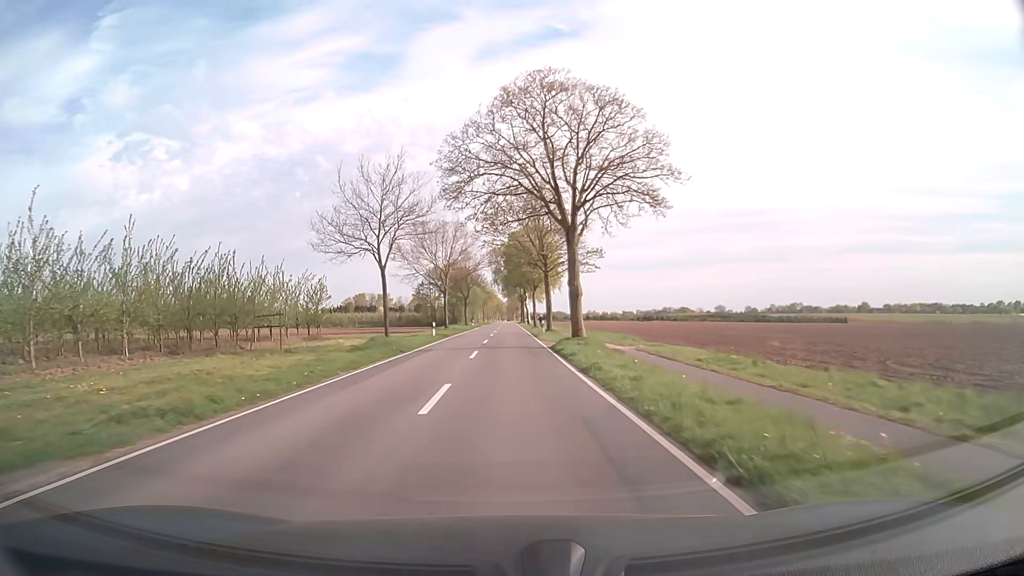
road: secondary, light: Day
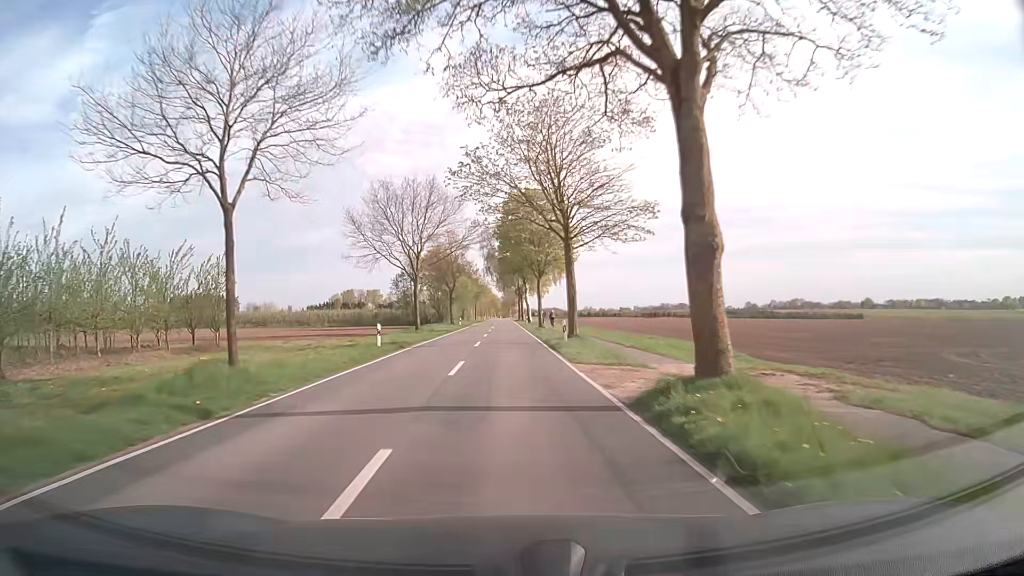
(+0.1, +19.1) m; 0°
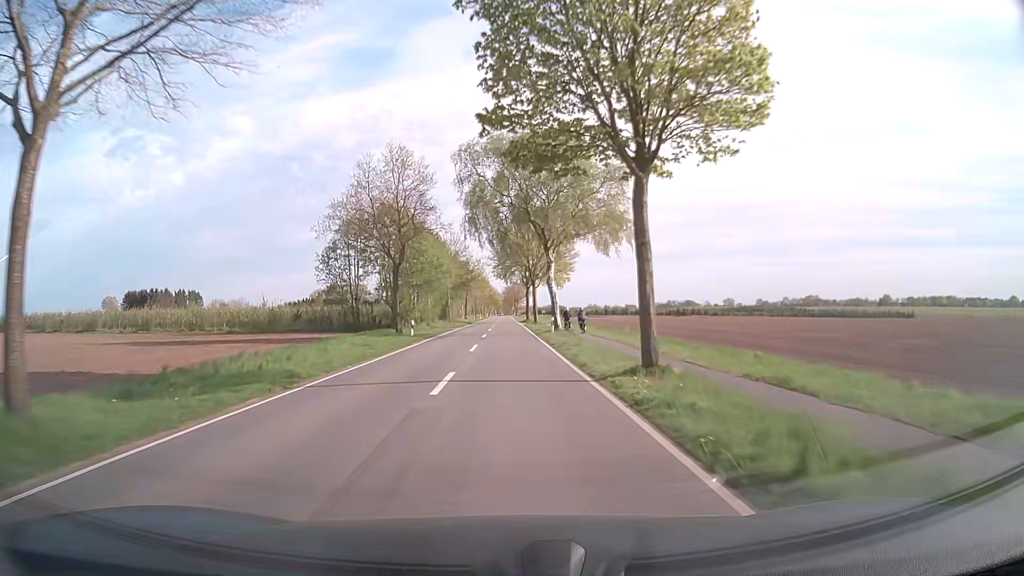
(+0.1, +40.2) m; 0°
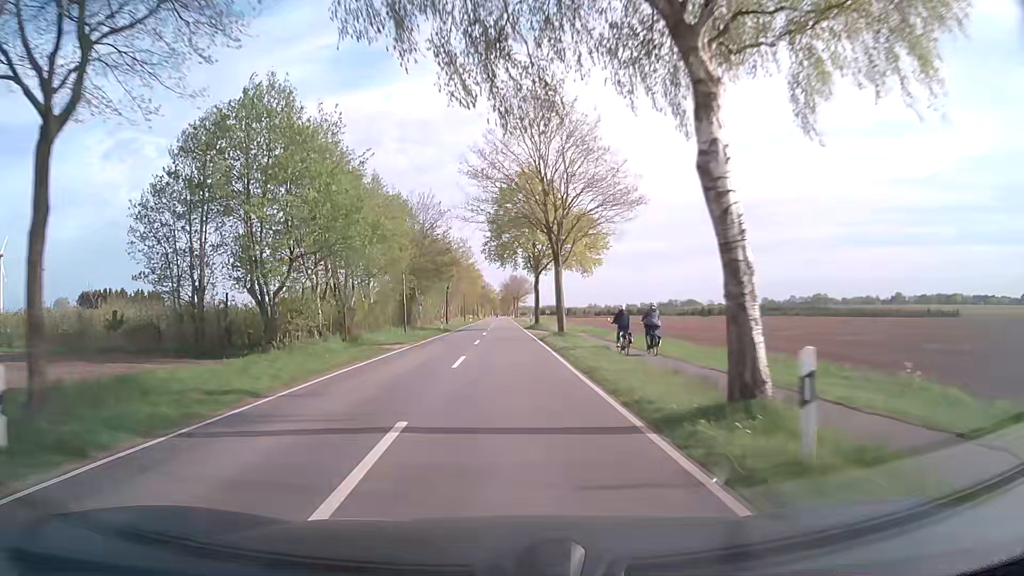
(0.0, +31.1) m; 0°
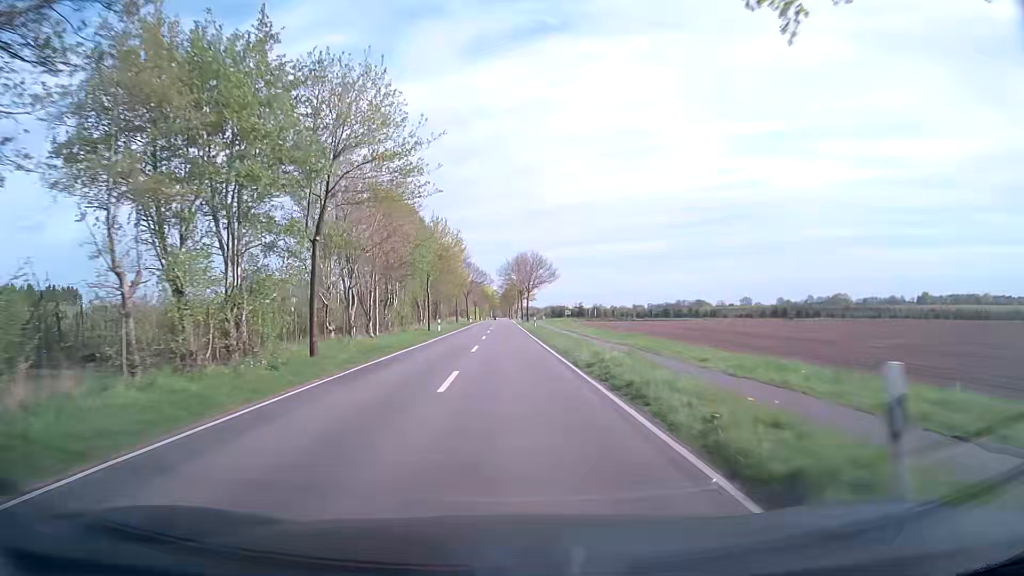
(-0.4, +53.5) m; 0°
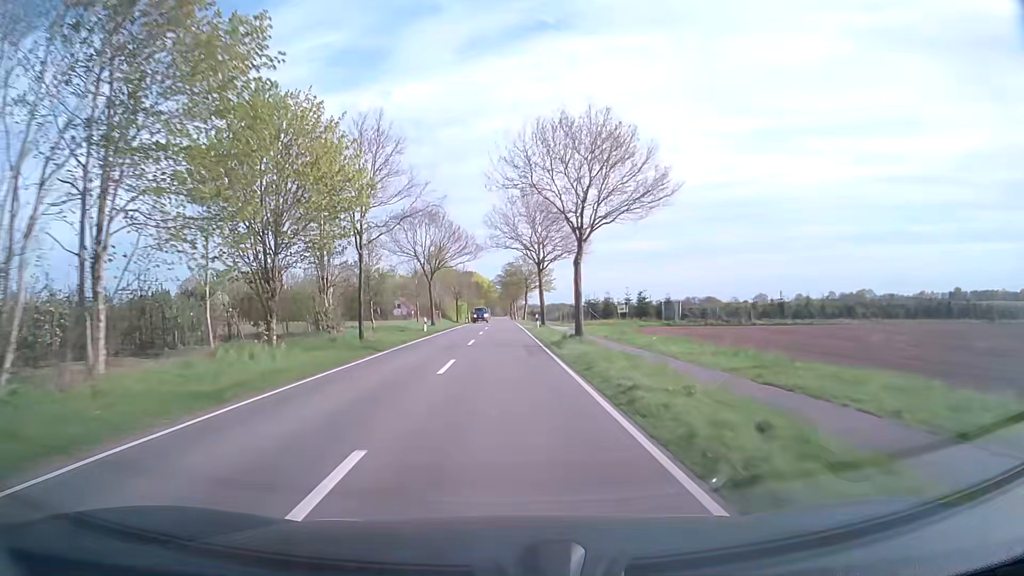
(+0.2, +58.3) m; 0°
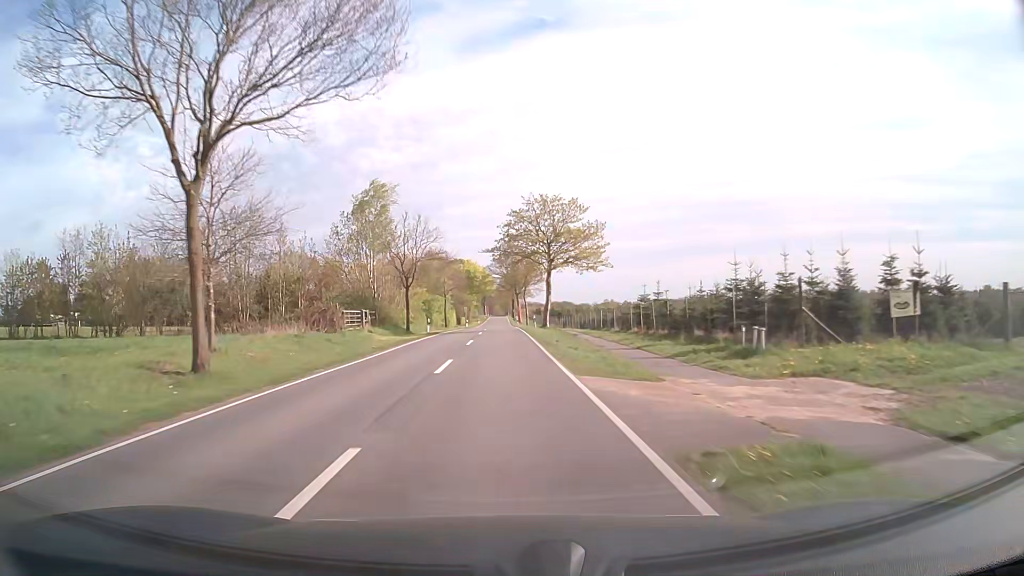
(-0.1, +48.5) m; 0°
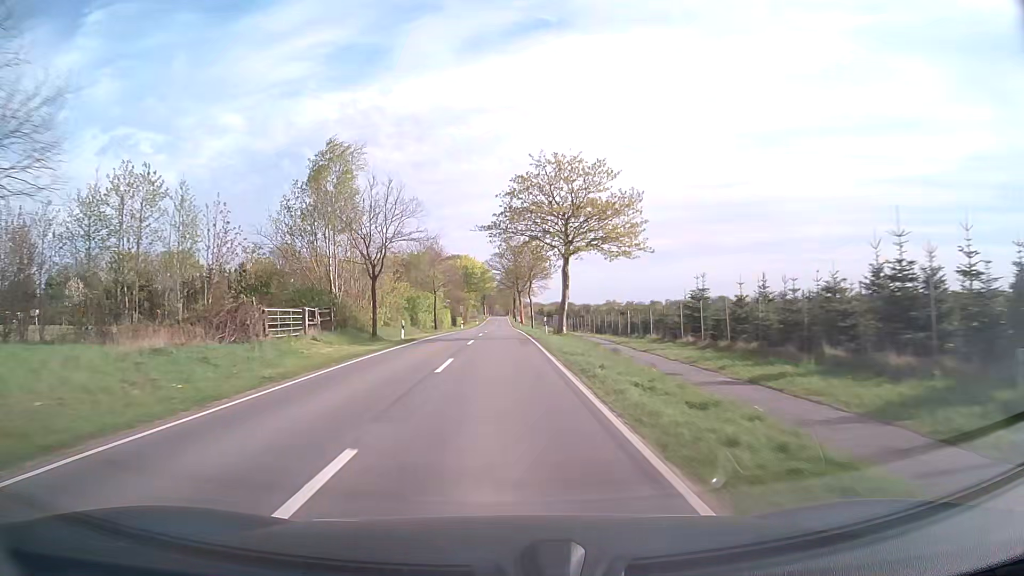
(0.0, +12.3) m; 0°
(0, +10) (0, +20) (0, +30) (0, +40) (0, +50) (0, +60) (0, +70) (0, +80) (0, +90) (0, +100) m
